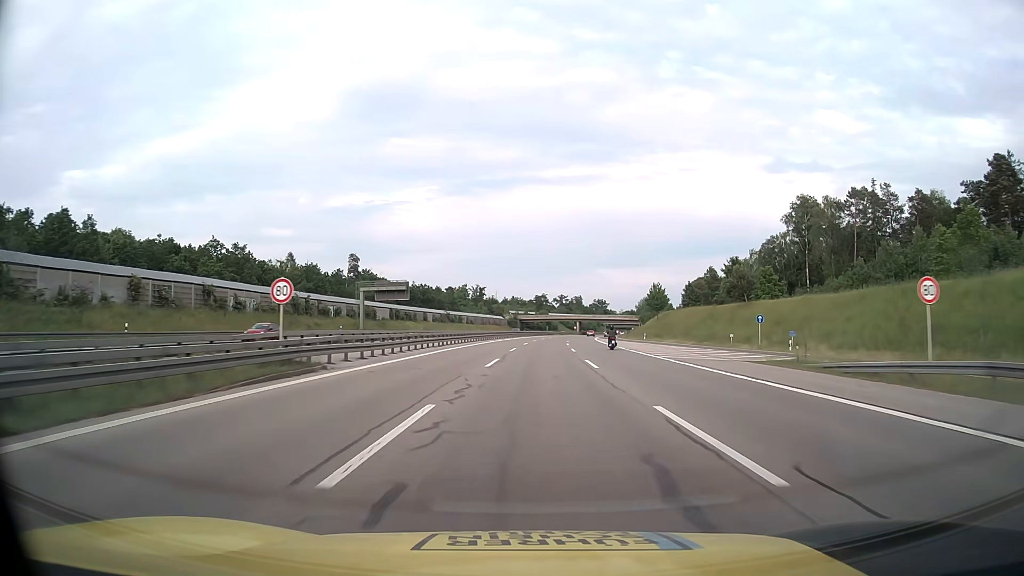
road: motorway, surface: asphalt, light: Day
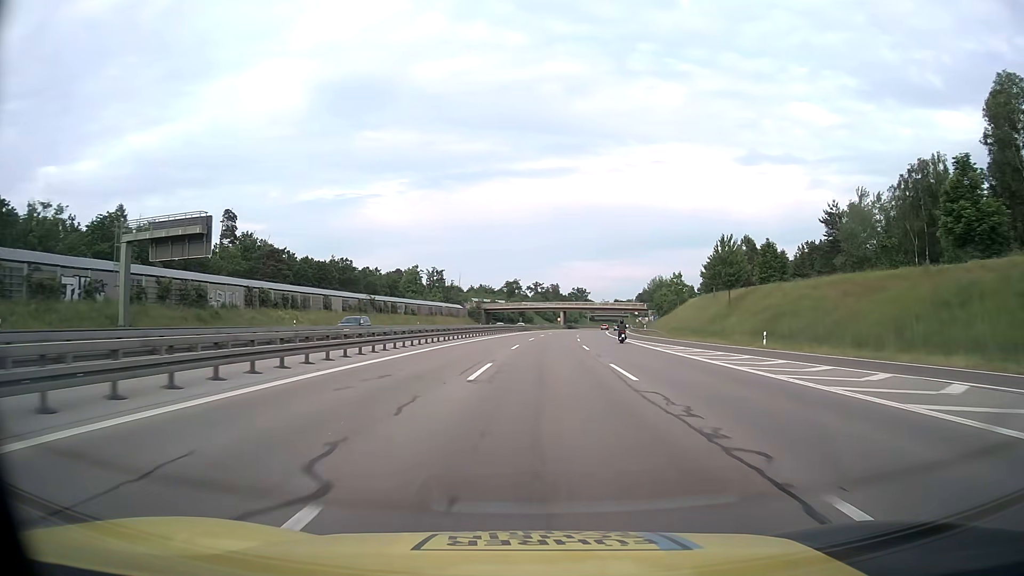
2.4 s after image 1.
(+1.2, +60.7) m; +2°
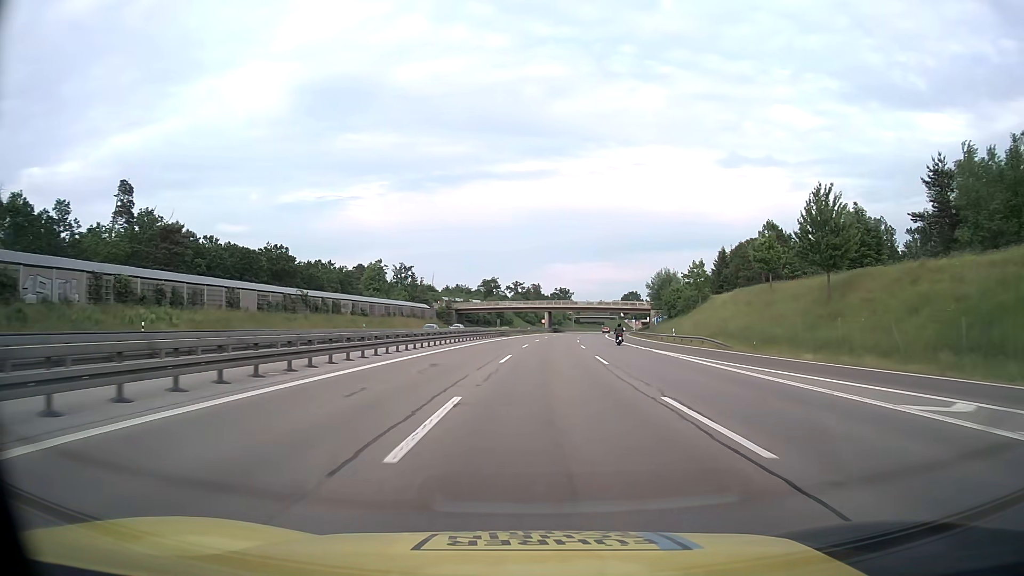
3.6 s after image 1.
(+0.4, +27.8) m; +2°
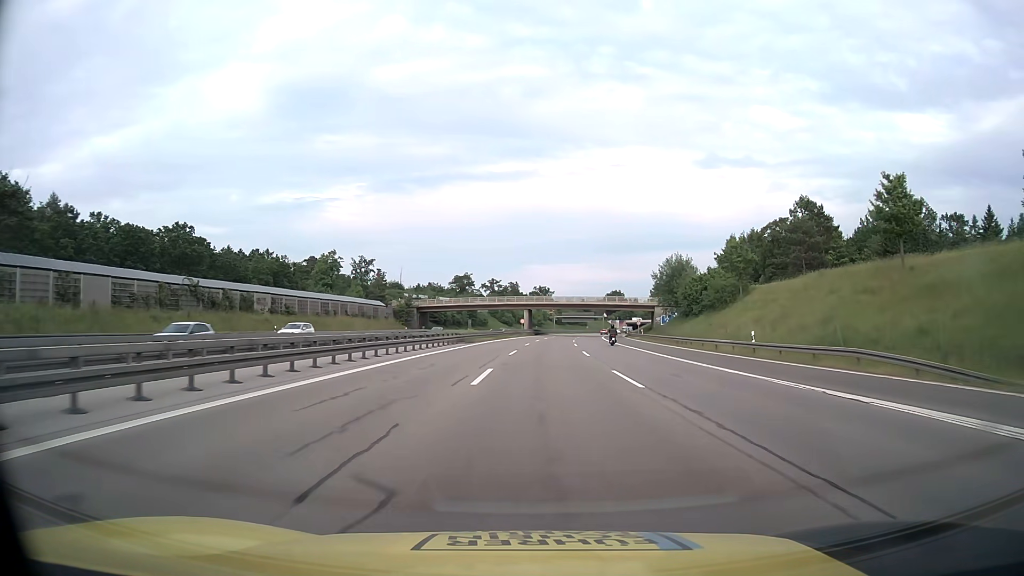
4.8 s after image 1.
(+0.4, +27.2) m; +2°
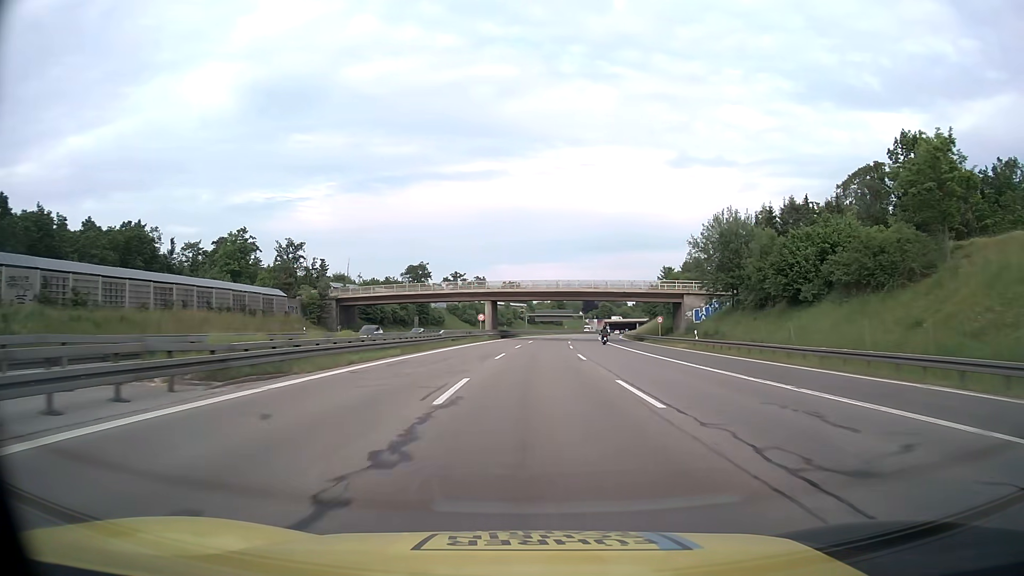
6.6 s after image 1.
(+0.8, +40.3) m; +2°
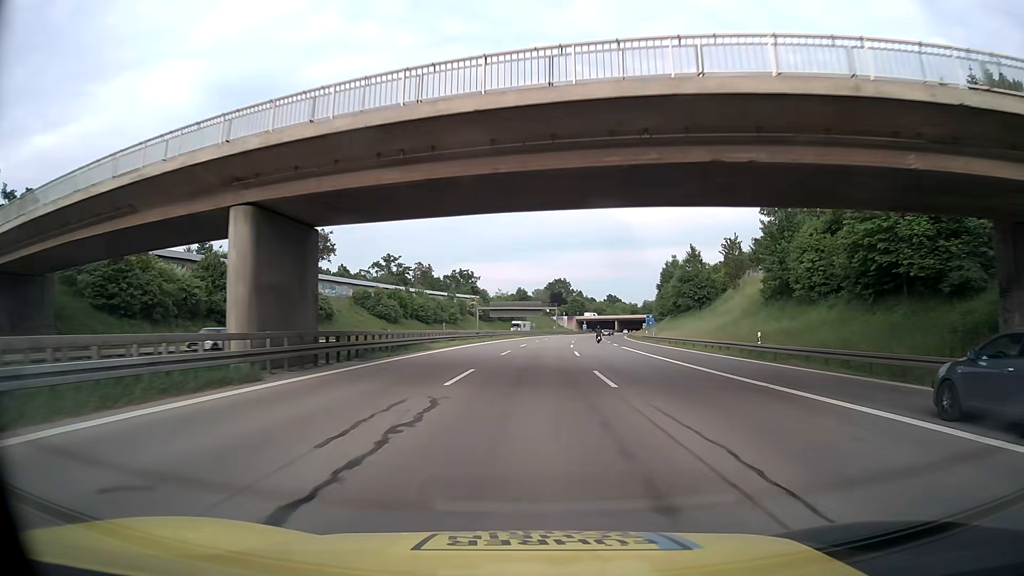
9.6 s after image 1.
(+2.3, +67.3) m; +3°
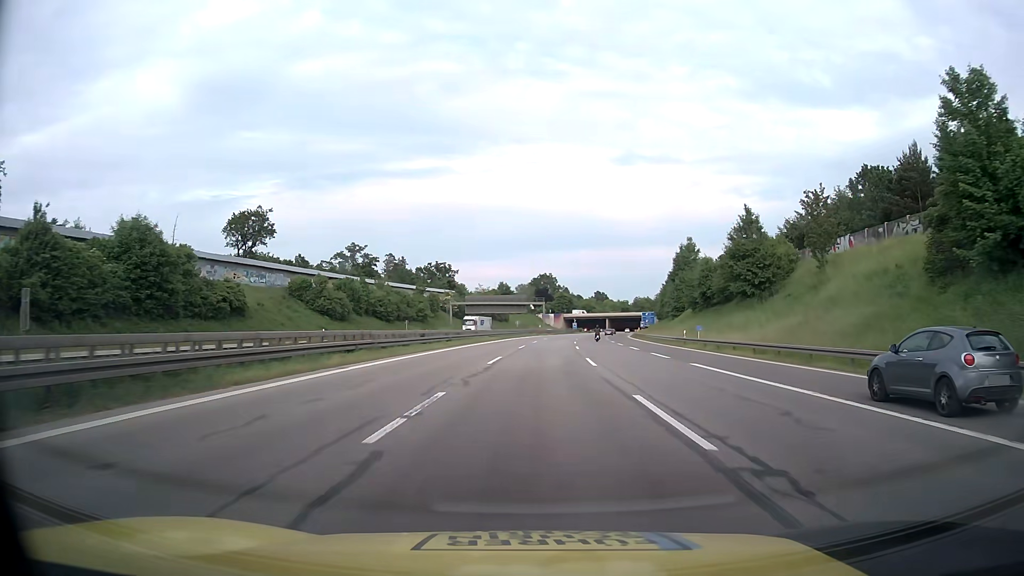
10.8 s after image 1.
(+0.3, +26.8) m; +1°
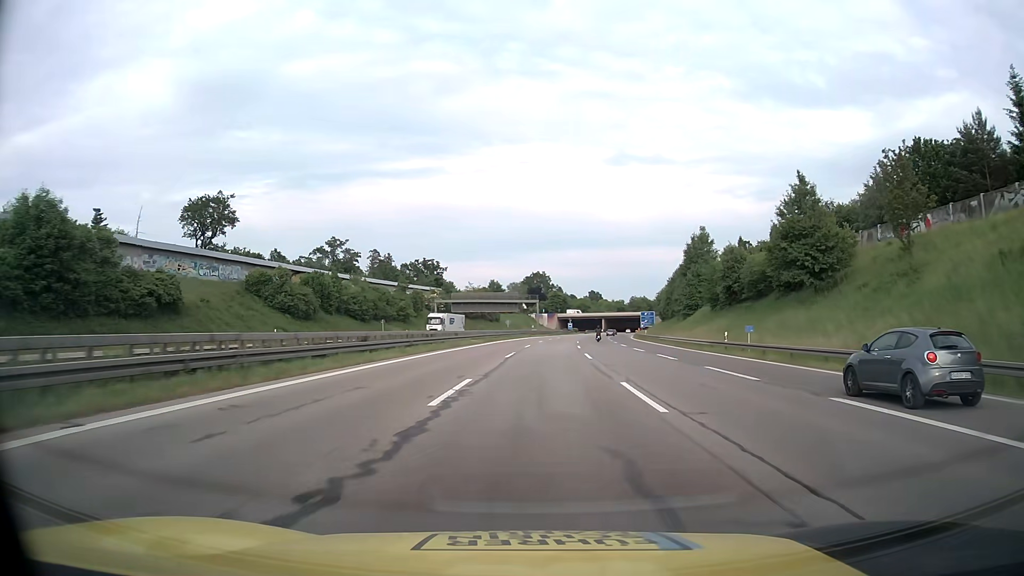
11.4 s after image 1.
(+0.1, +13.4) m; +1°
(0, +10) (0, +20) (0, +30) (+1, +40) (+2, +50) (+2, +60) (+3, +70) (+4, +80) (+5, +90) (+6, +100) m
